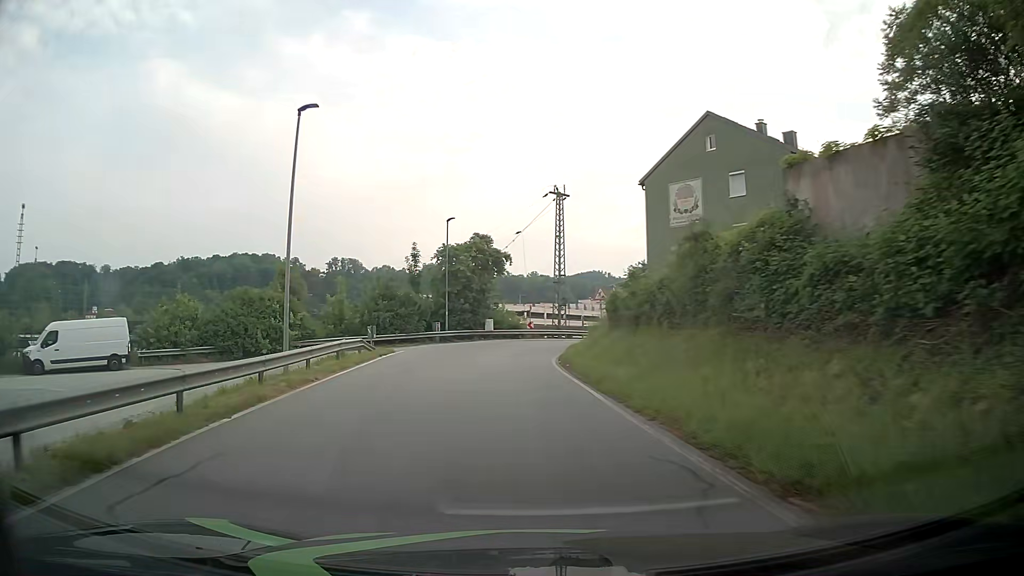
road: residential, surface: asphalt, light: Day
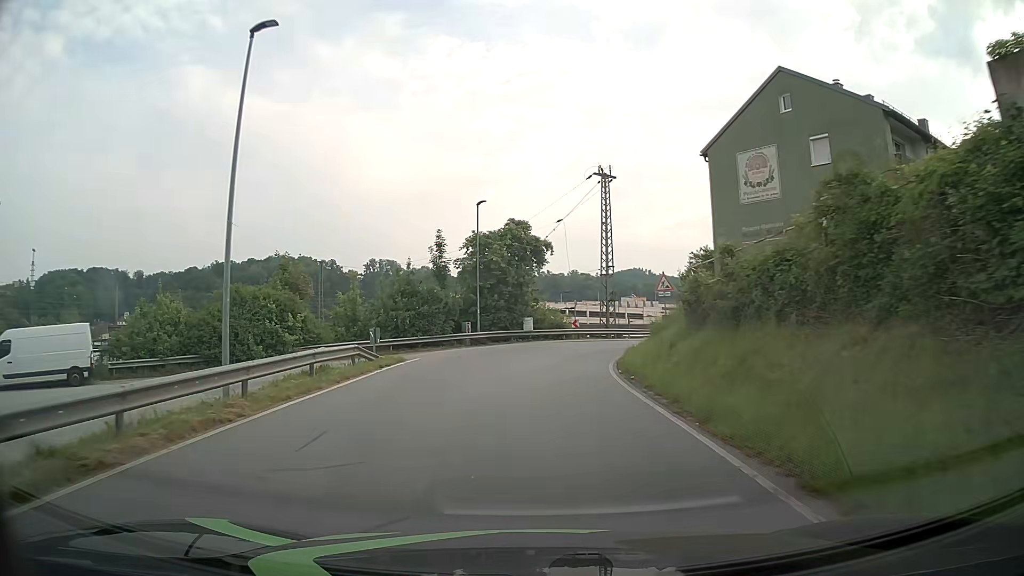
(-0.3, +6.3) m; -5°
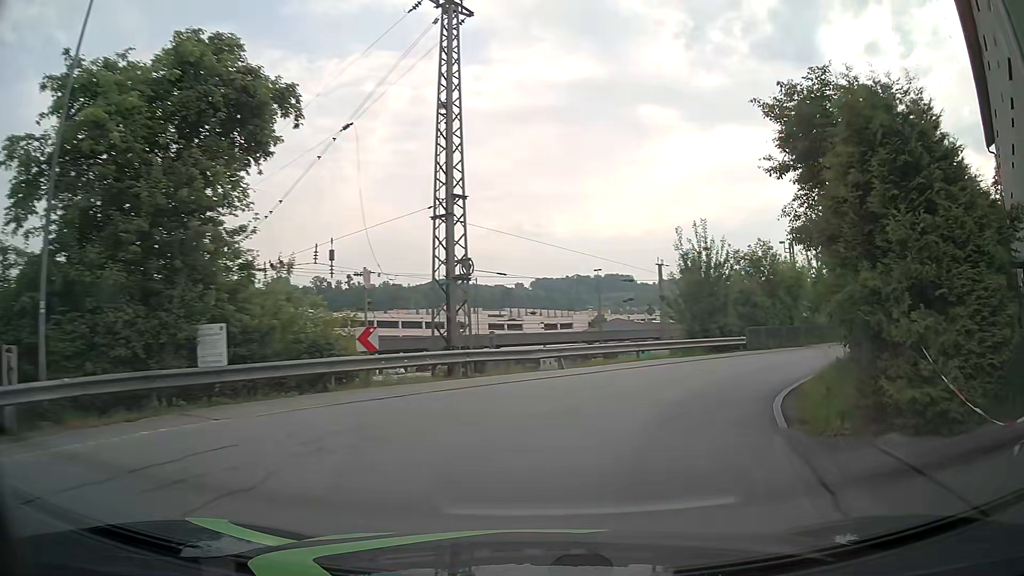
(+1.7, +28.3) m; +15°
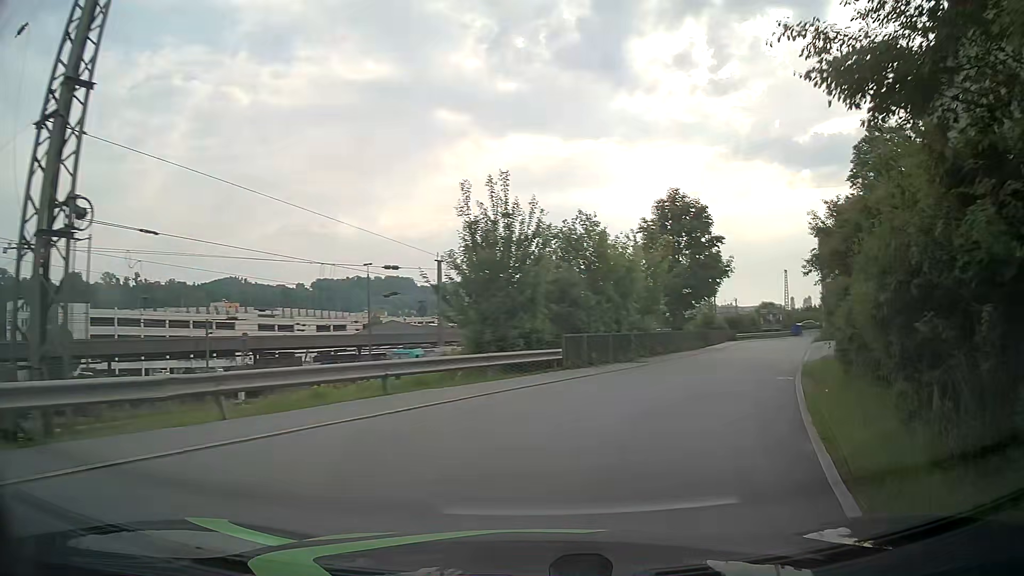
(+1.5, +10.0) m; +18°
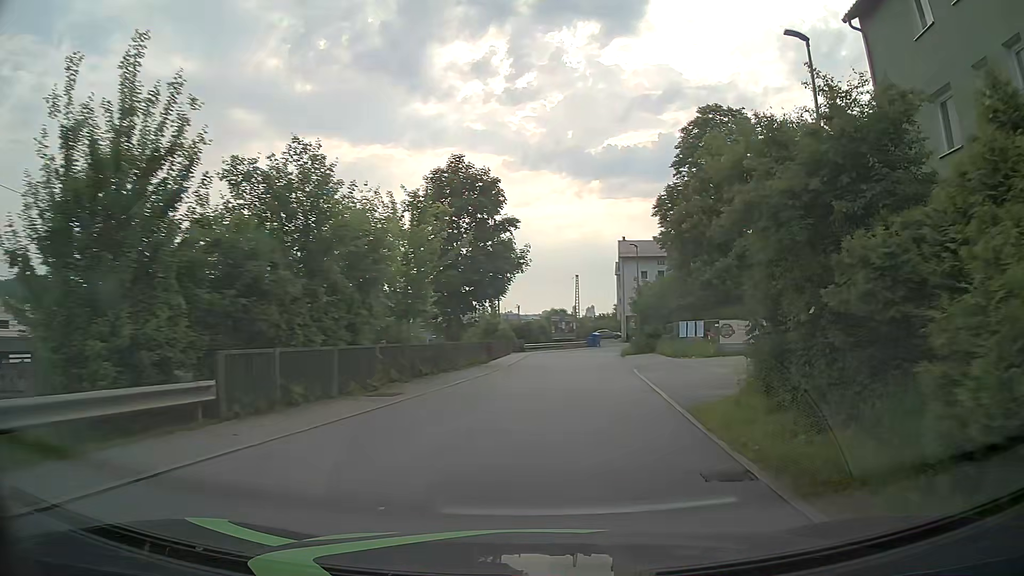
(+1.9, +10.2) m; +20°
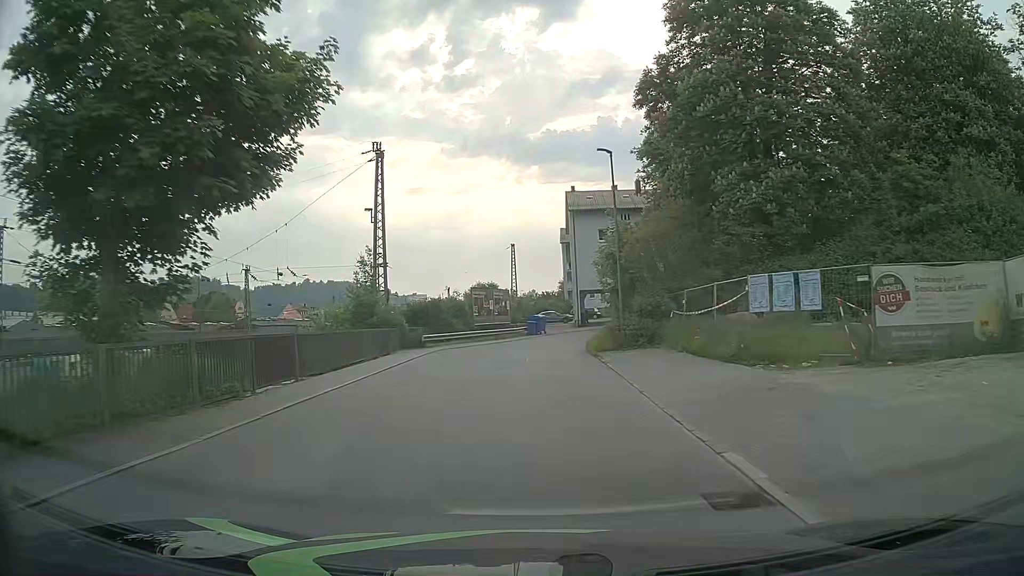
(+1.8, +23.2) m; +5°
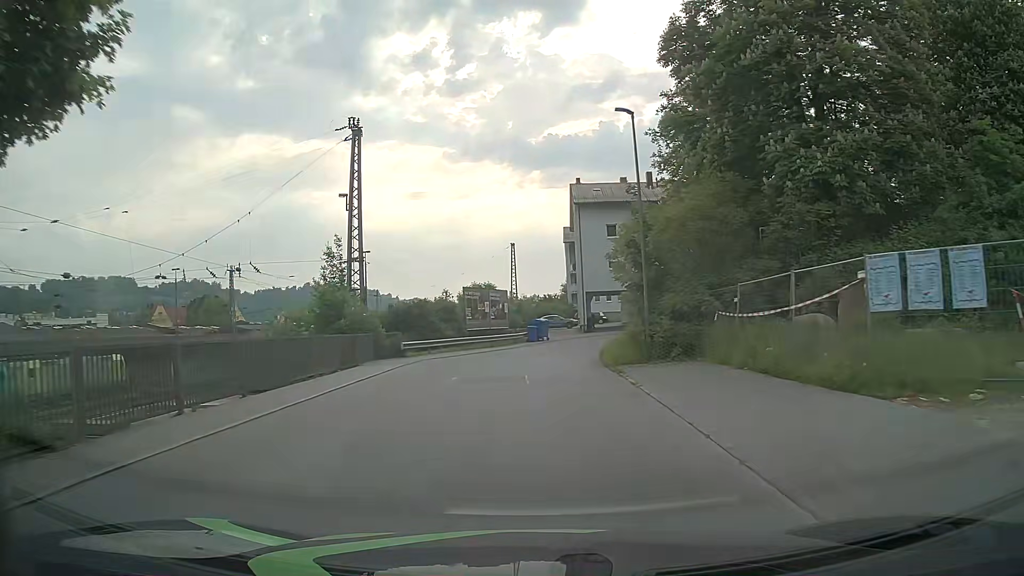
(0.0, +5.9) m; -1°
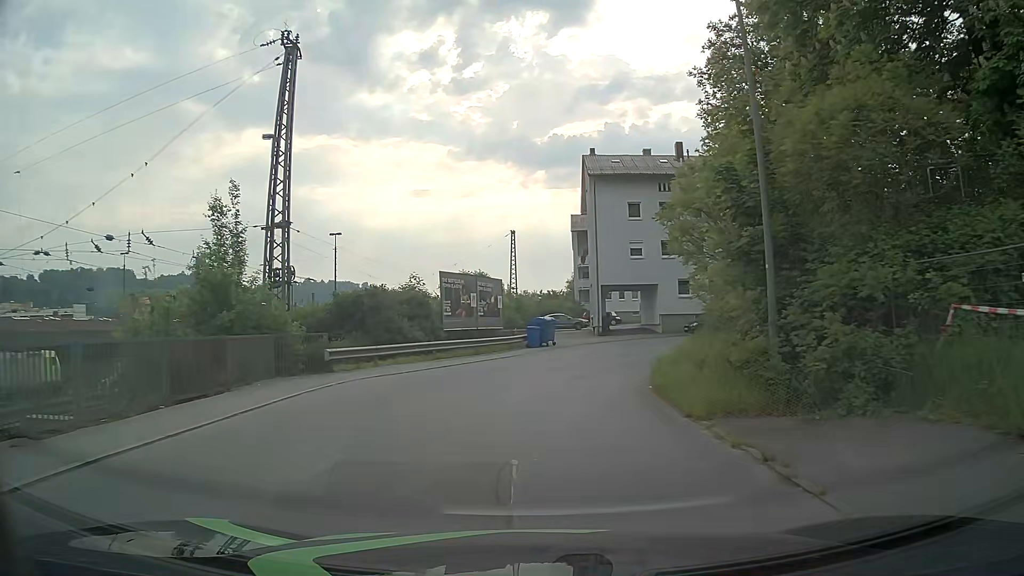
(0.0, +11.1) m; 0°
